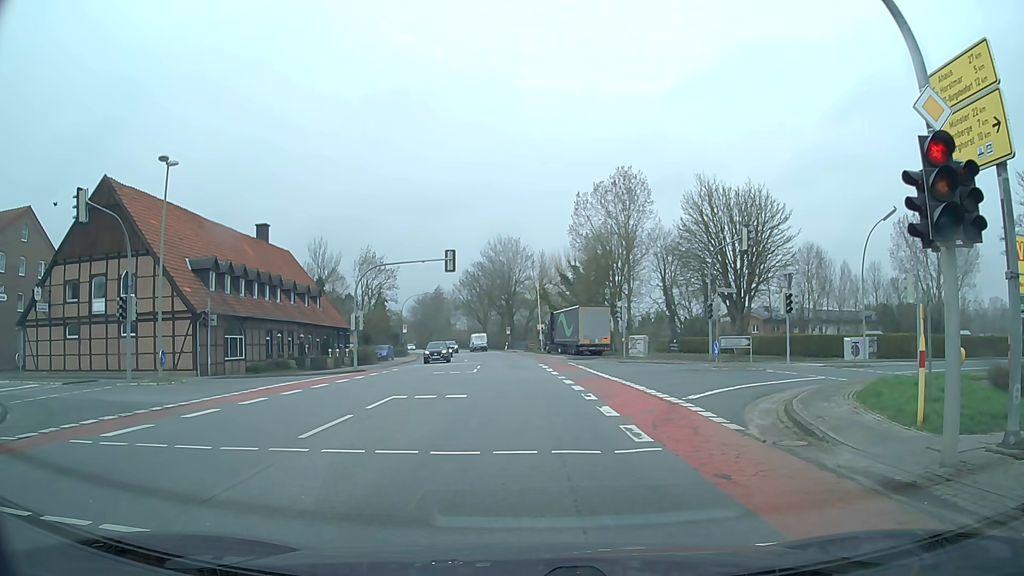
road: secondary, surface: asphalt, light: Day
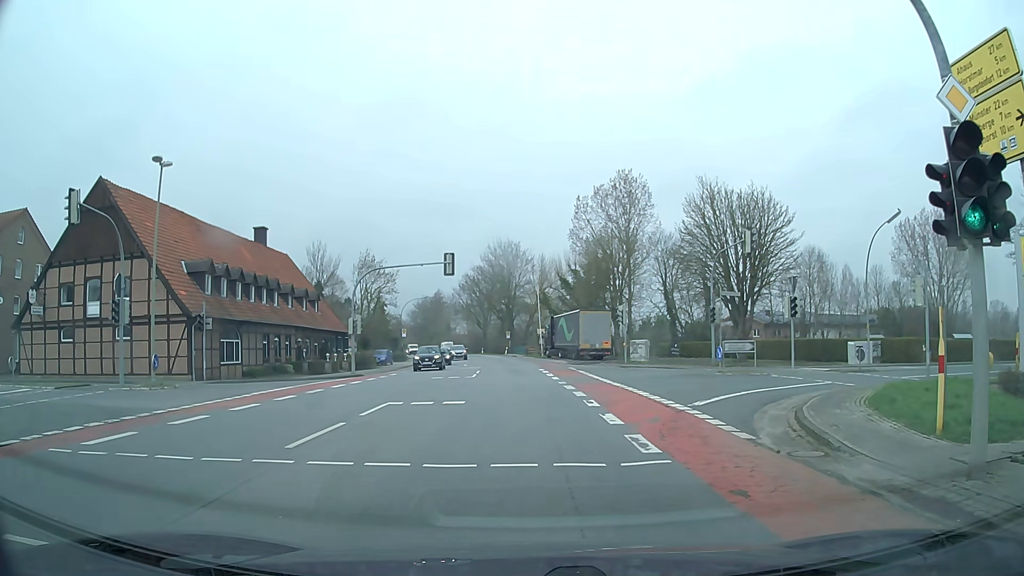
(0.0, +0.7) m; +1°
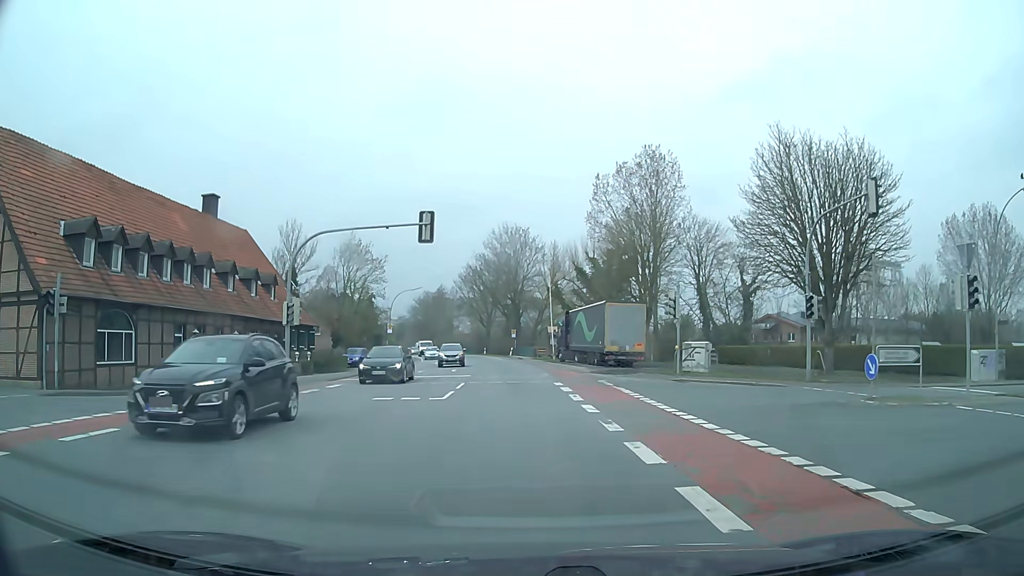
(-0.5, +13.4) m; -3°
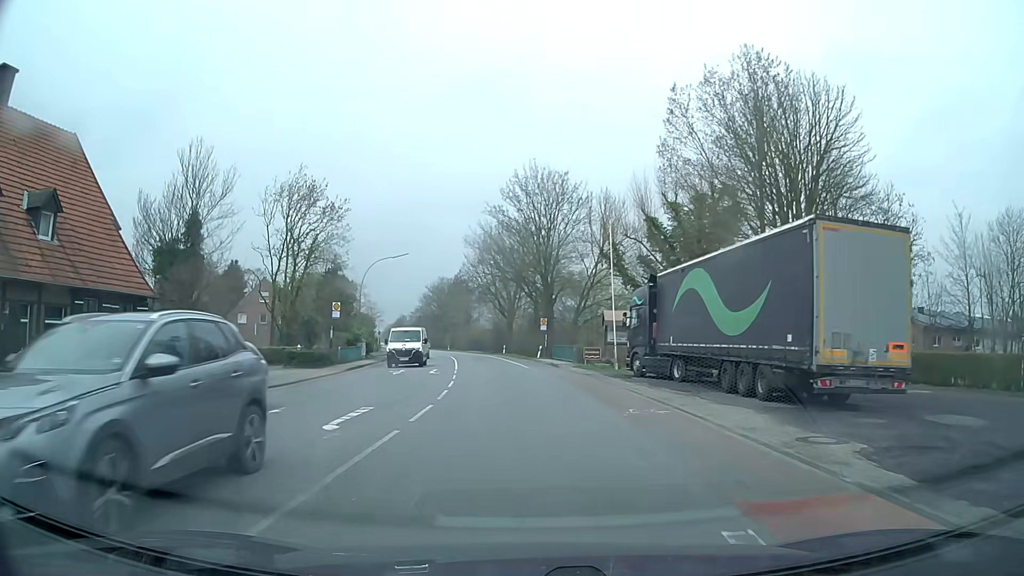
(-0.3, +28.5) m; -2°
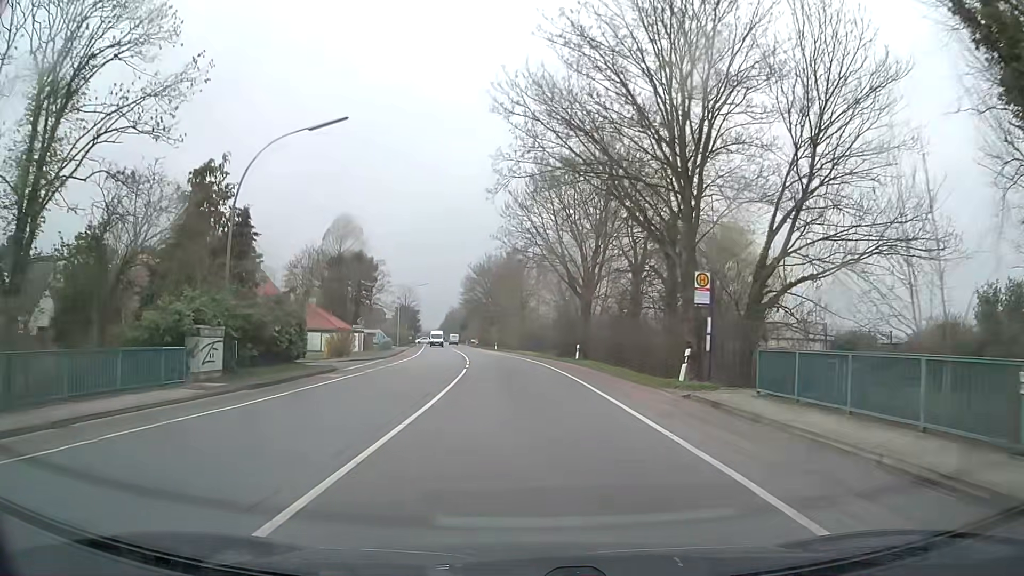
(-1.7, +35.0) m; -5°
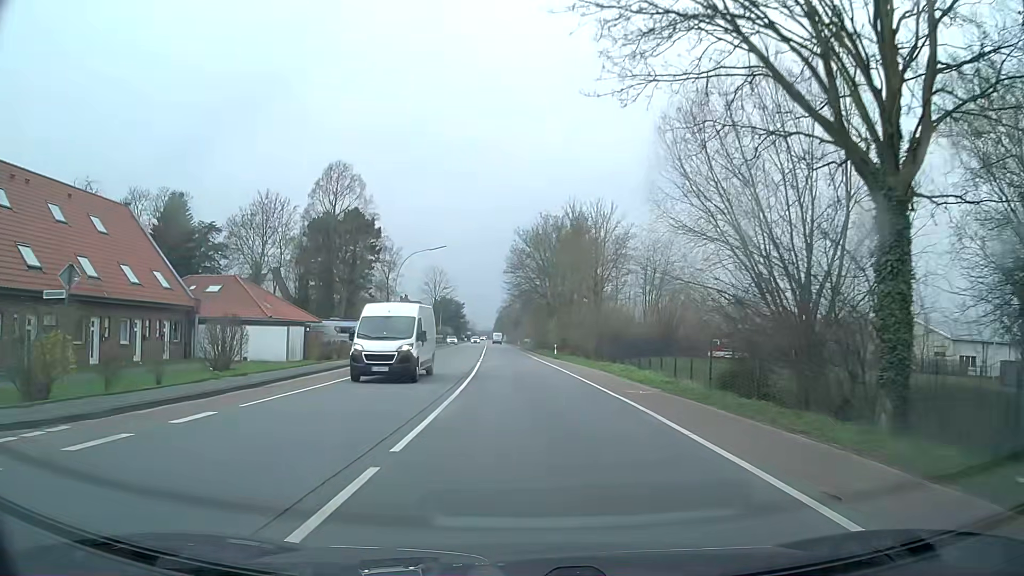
(-1.7, +36.9) m; -5°
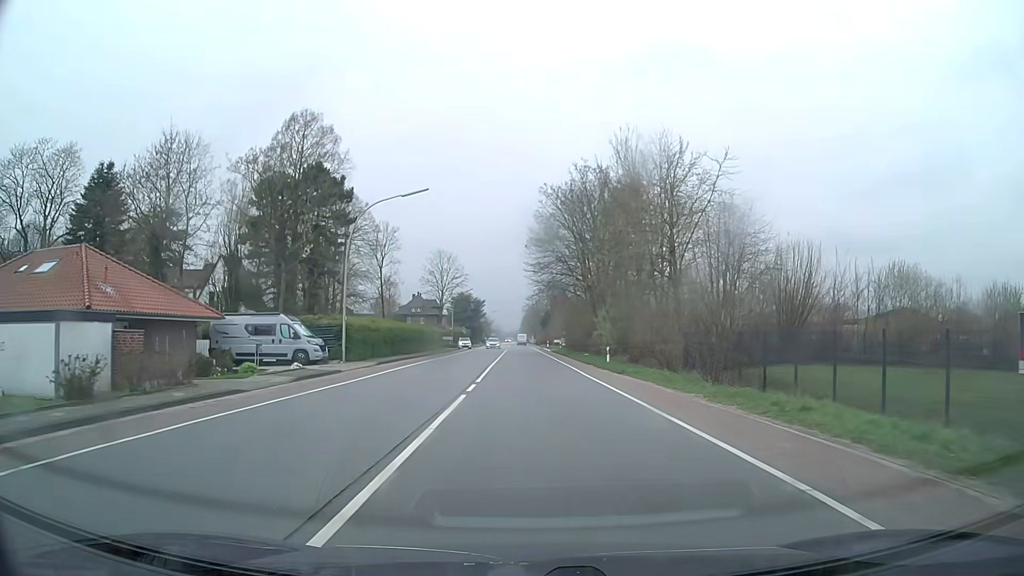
(-0.4, +22.6) m; -2°
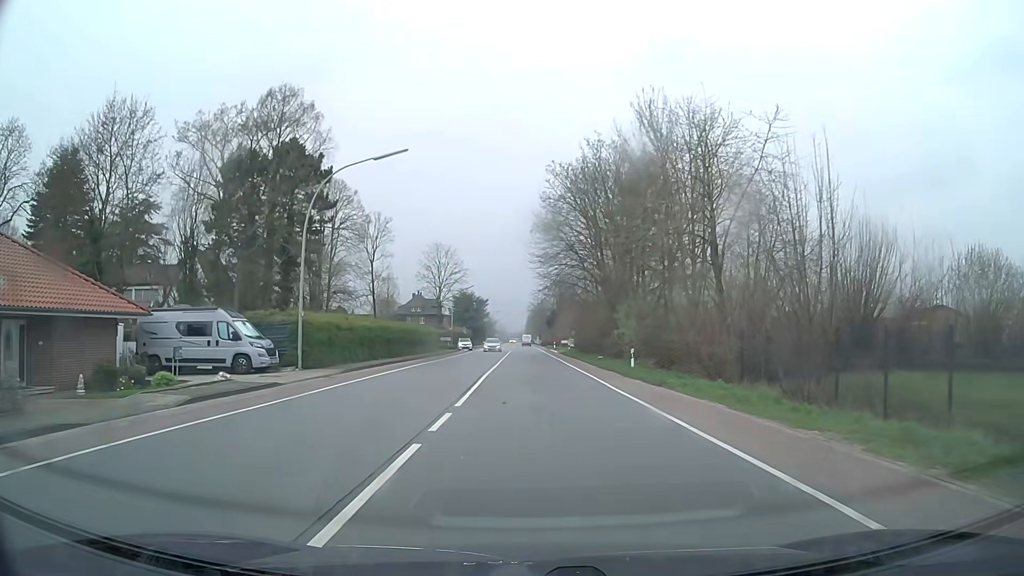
(-0.1, +7.6) m; 0°
(0, +10) (0, +20) (0, +30) (-1, +40) (-1, +50) (-1, +60) (-1, +70) (-1, +80) (-4, +89) (-14, +92) m
